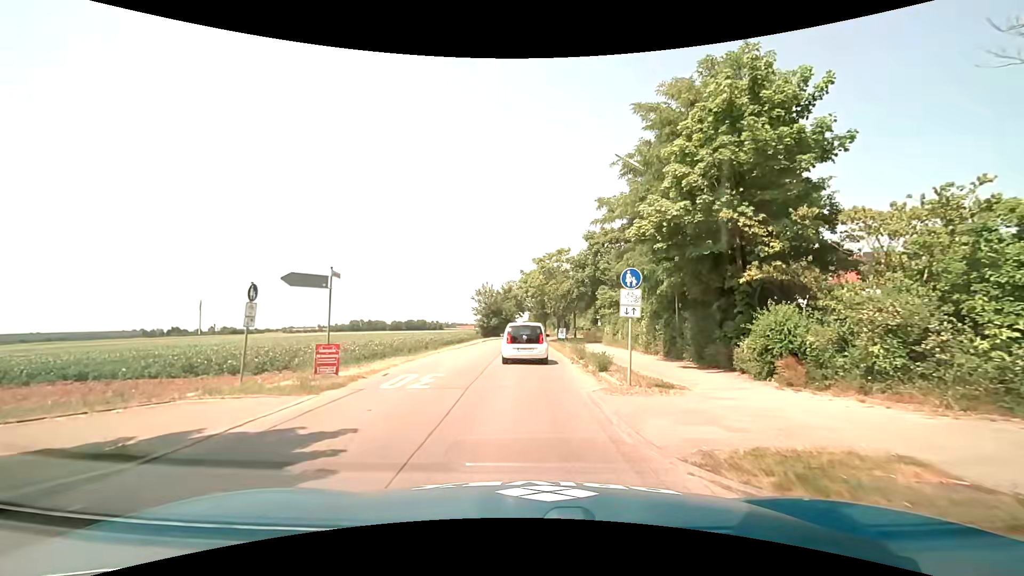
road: tertiary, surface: asphalt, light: Day
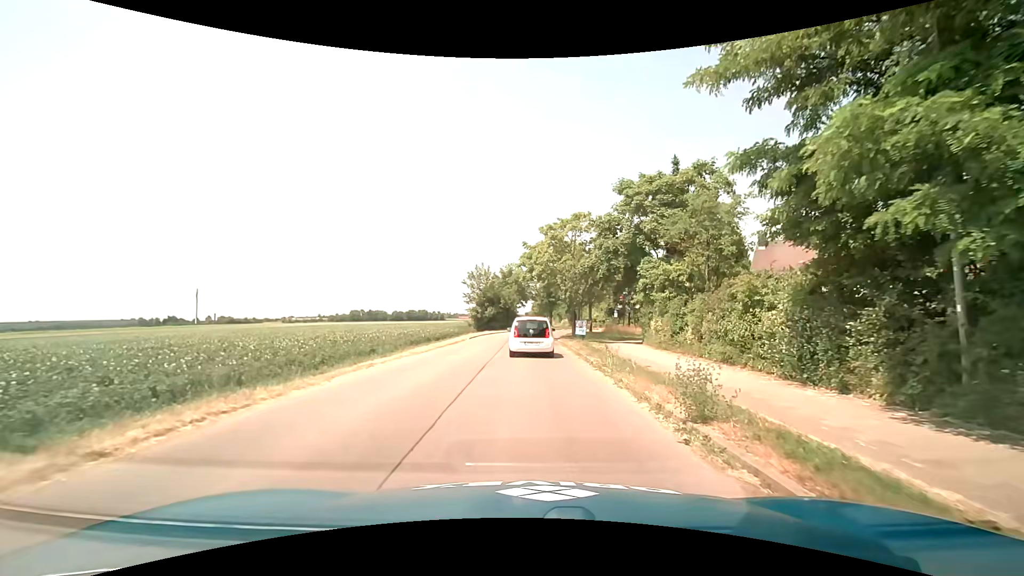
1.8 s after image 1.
(-0.1, +12.5) m; 0°
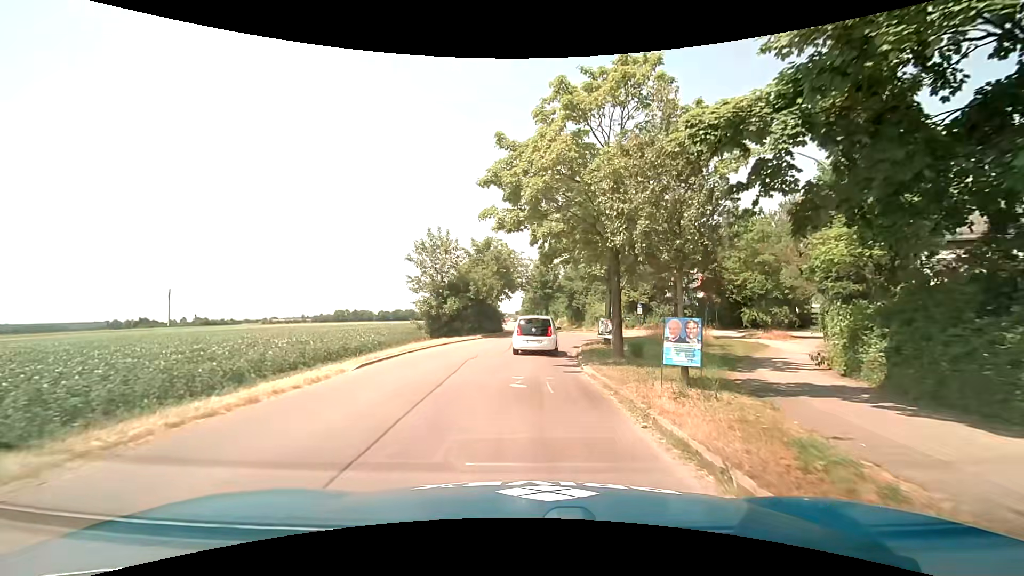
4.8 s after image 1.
(+0.2, +20.9) m; +1°
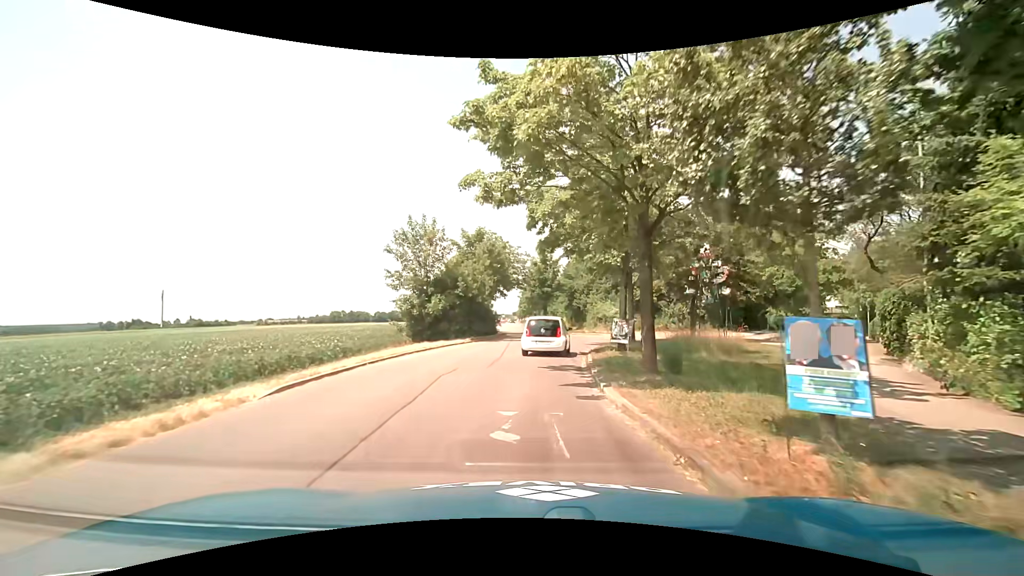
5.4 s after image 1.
(0.0, +4.3) m; 0°
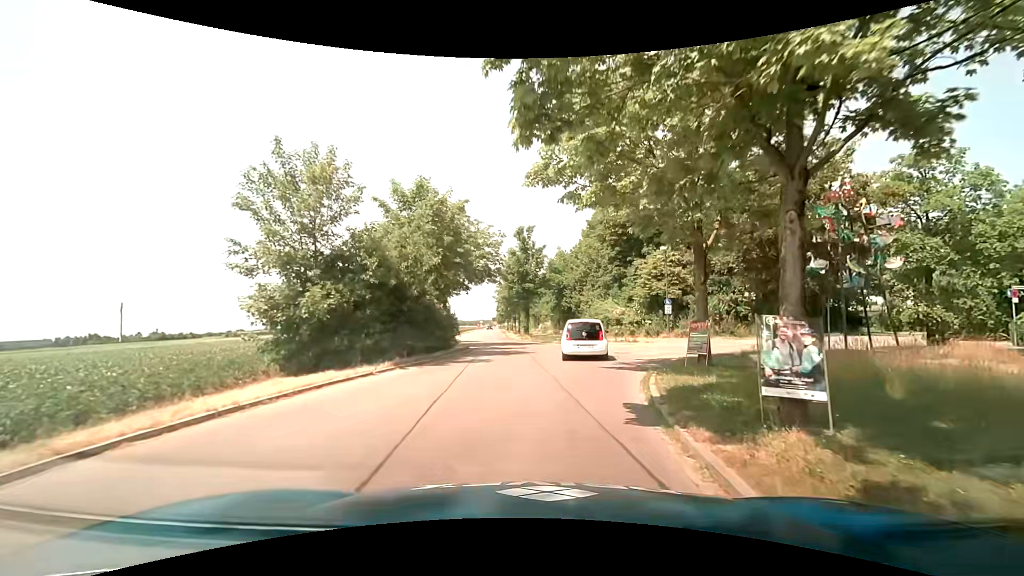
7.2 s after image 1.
(+0.2, +13.0) m; 0°
(+1, +10) (+3, +20) (+3, +30) (+1, +39) (-1, +49) (-2, +59) (-2, +69) (-2, +79) (-2, +89) (-3, +99) m
